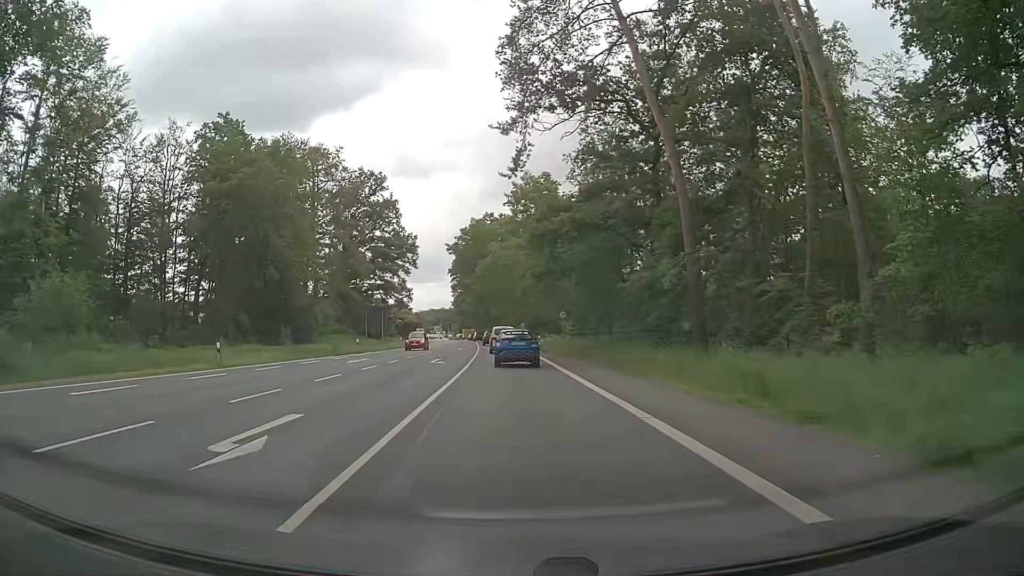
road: primary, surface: asphalt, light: Day
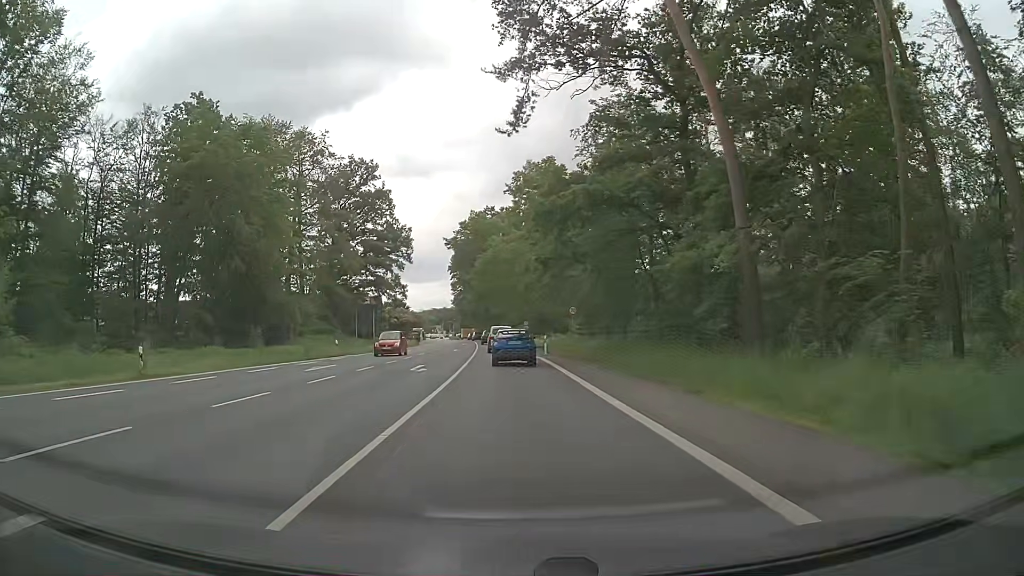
(0.0, +6.8) m; 0°
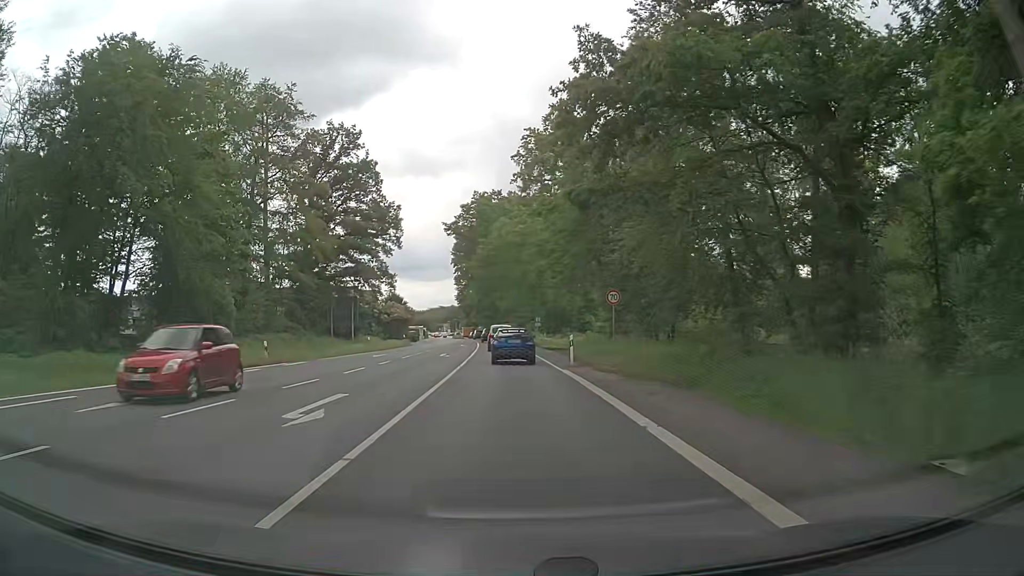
(-0.2, +14.4) m; -1°
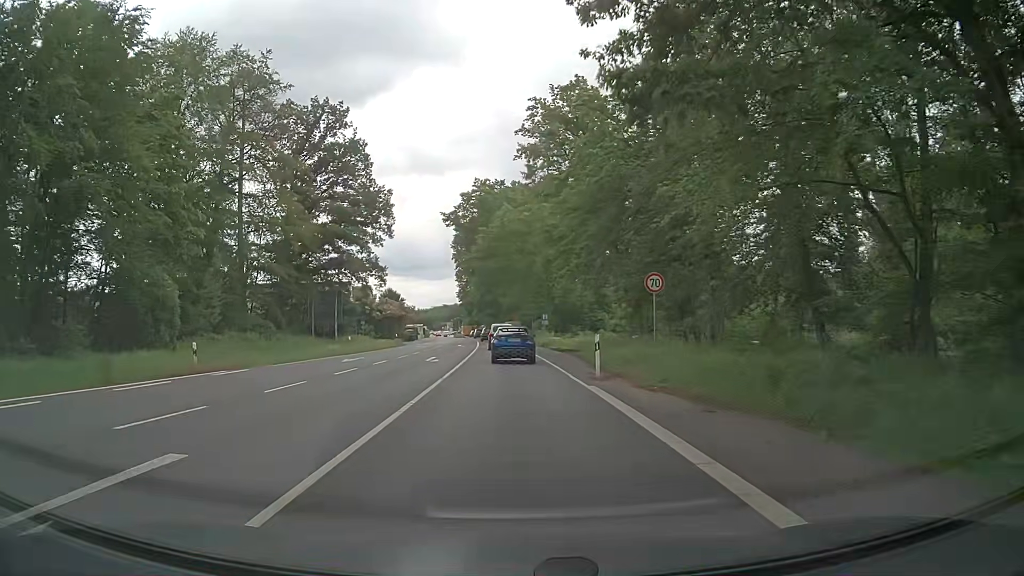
(0.0, +7.6) m; 0°
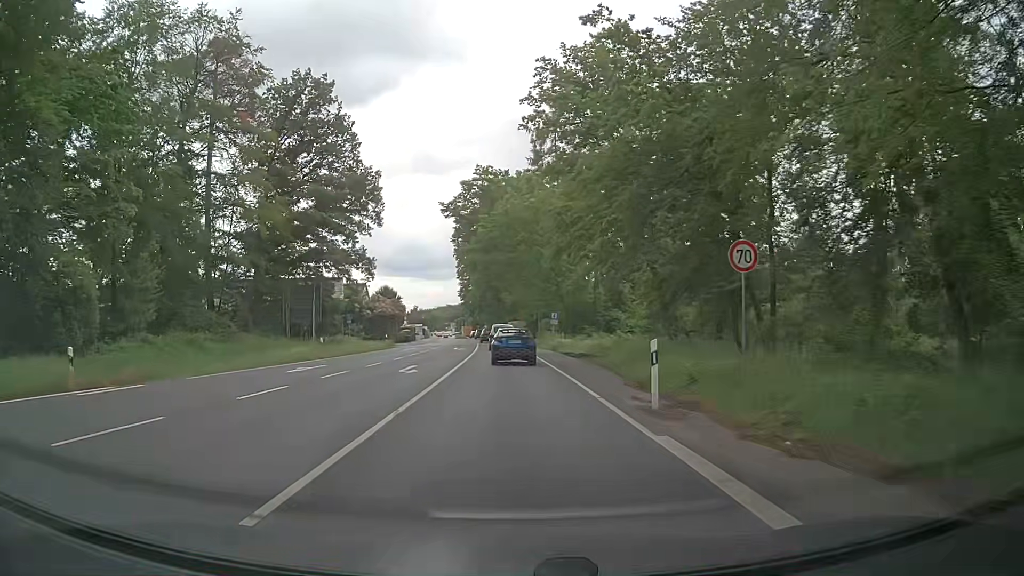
(0.0, +7.7) m; 0°
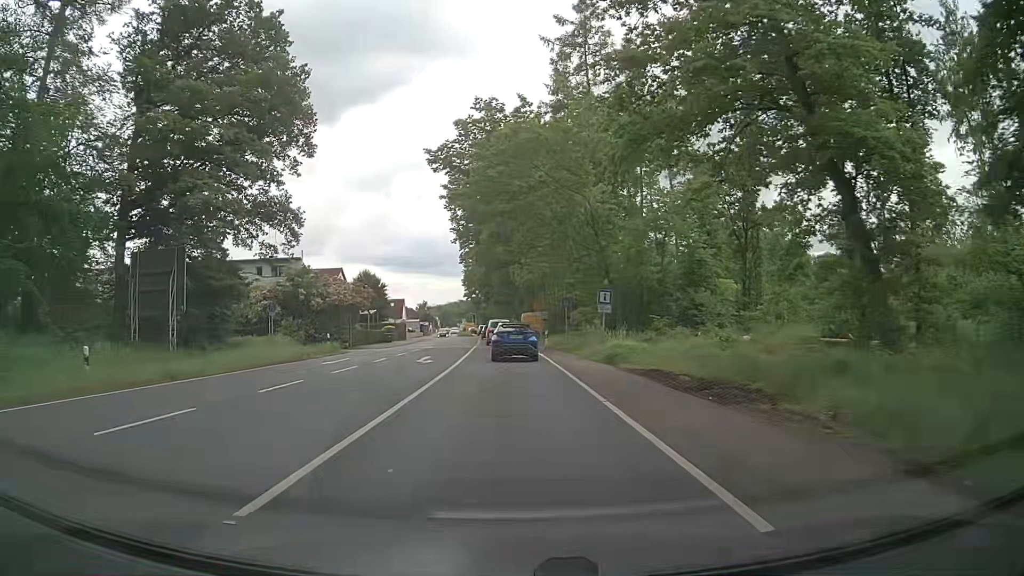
(-0.5, +23.5) m; -2°
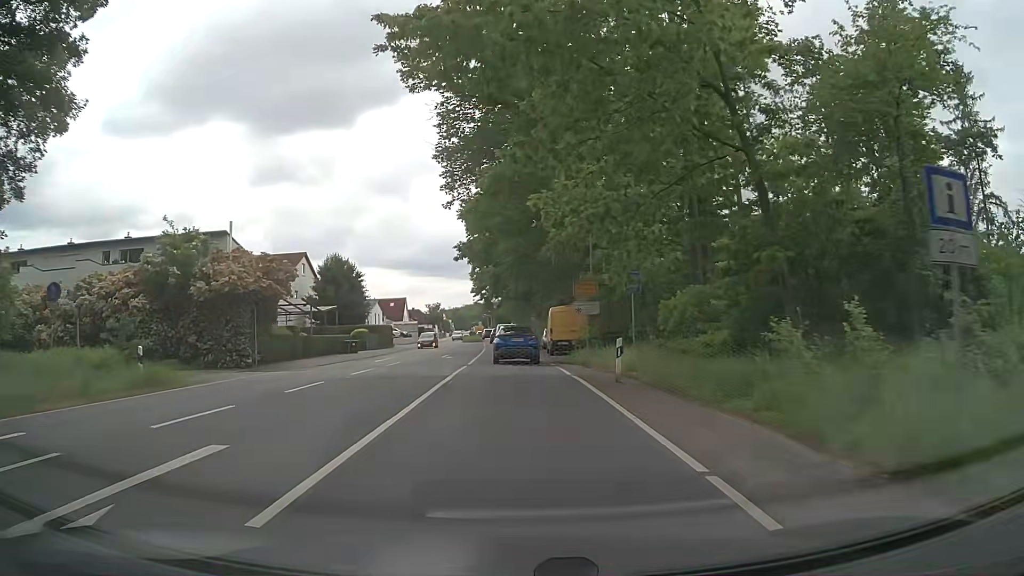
(-0.2, +22.5) m; -1°
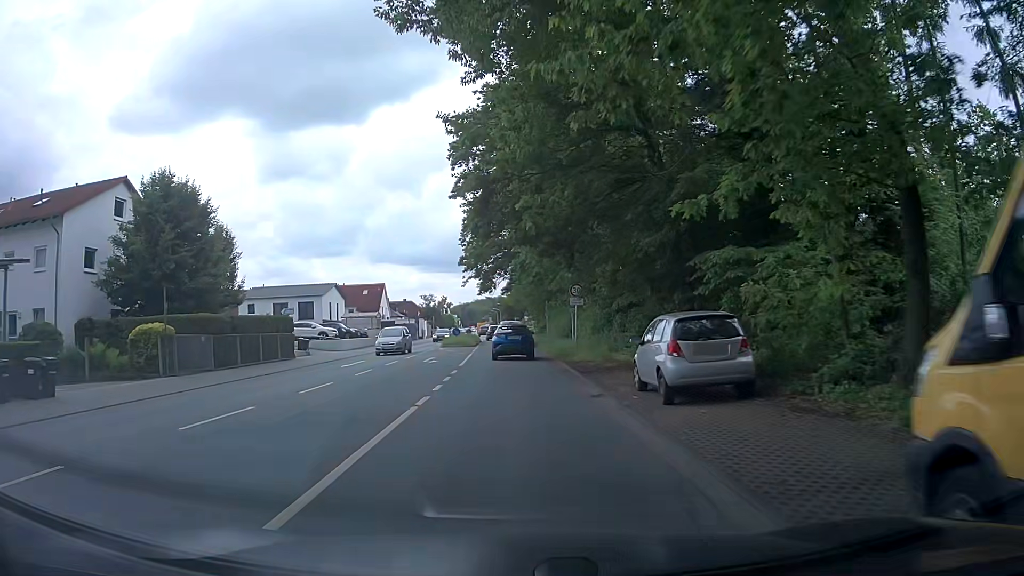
(-0.6, +35.6) m; -1°
(0, +10) (0, +20) (0, +30) (0, +40) (-1, +50) (-1, +60) (-2, +70) (-3, +80) (-4, +90) (-5, +100) m
